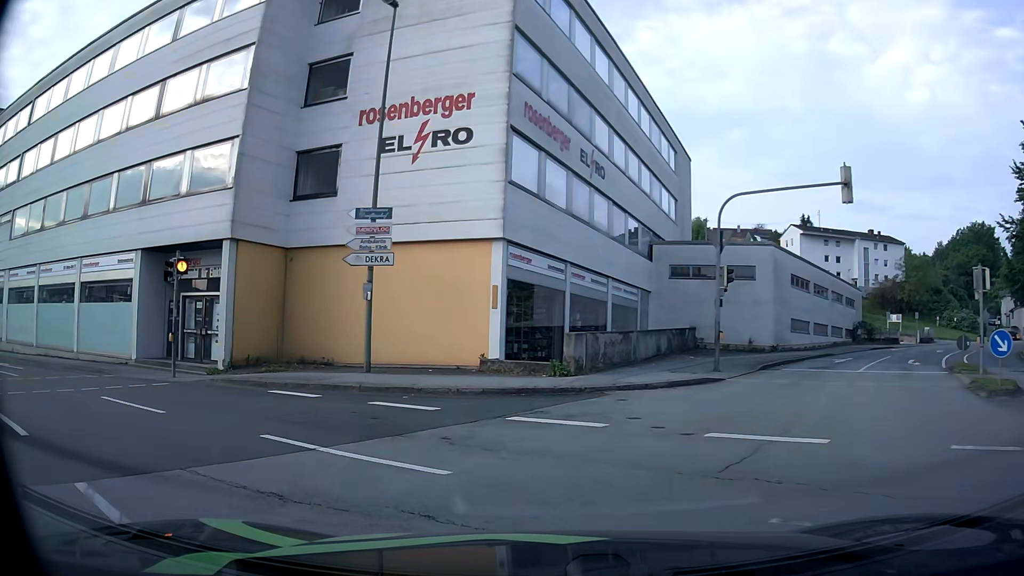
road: tertiary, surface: asphalt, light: Day
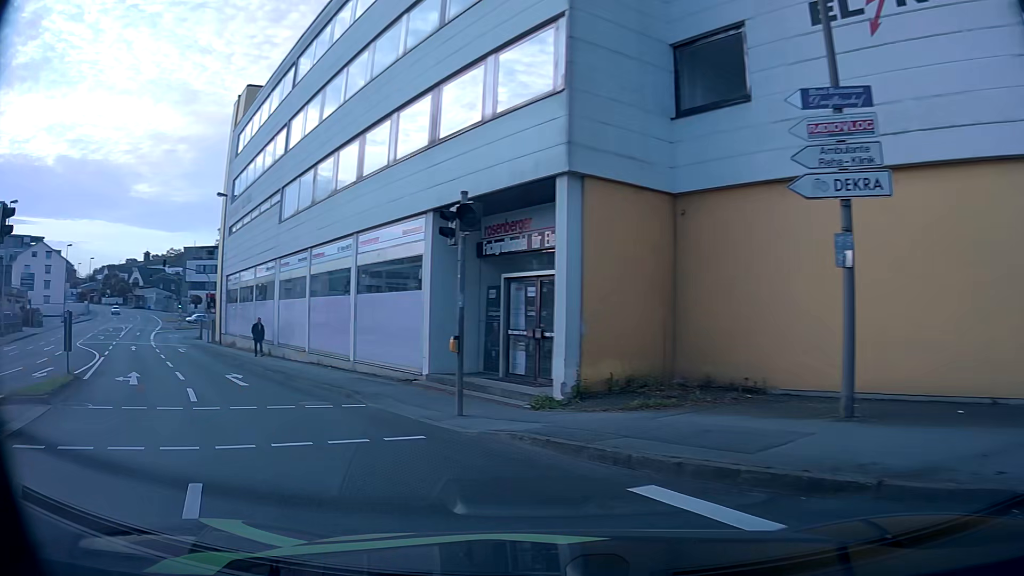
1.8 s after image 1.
(-2.2, +8.7) m; -32°
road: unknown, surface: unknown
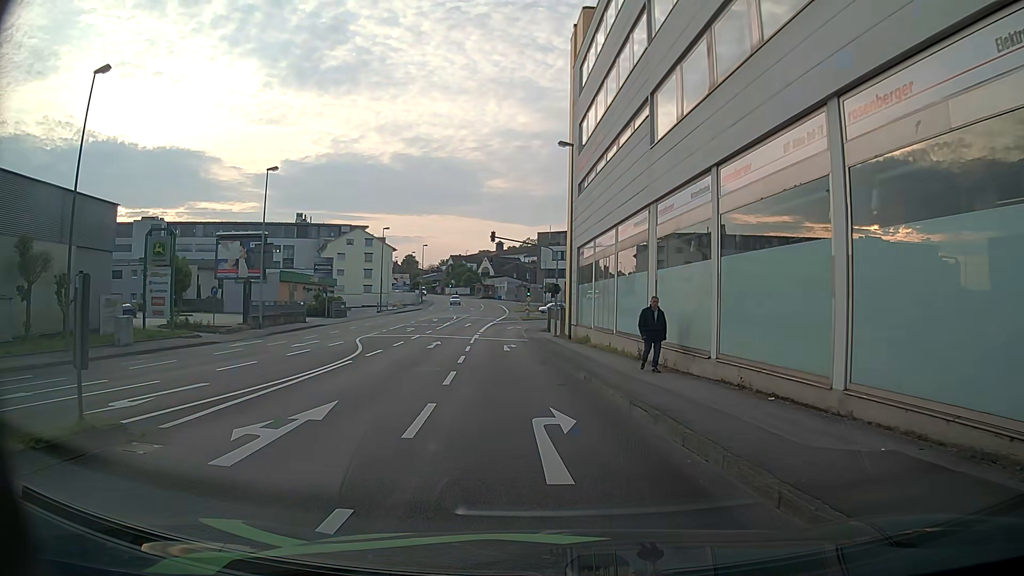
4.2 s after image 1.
(-3.9, +11.0) m; -32°
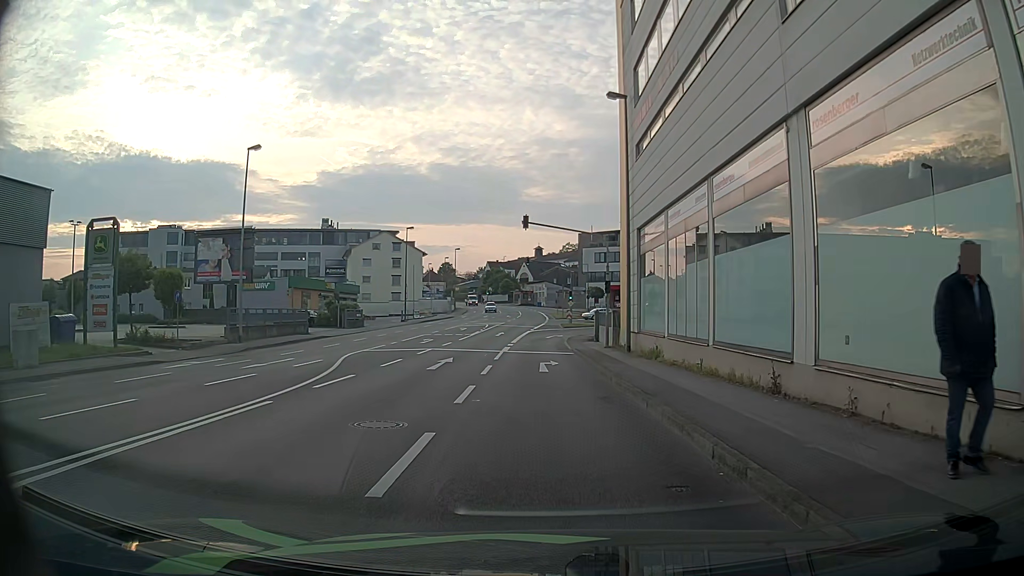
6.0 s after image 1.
(-0.3, +8.6) m; -4°
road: tertiary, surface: asphalt
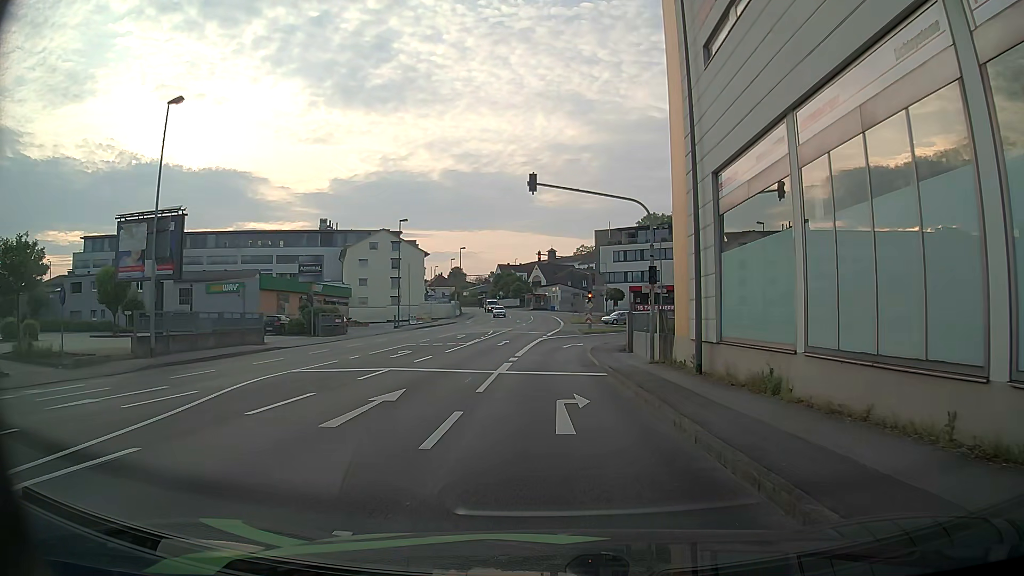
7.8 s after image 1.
(0.0, +10.0) m; 0°
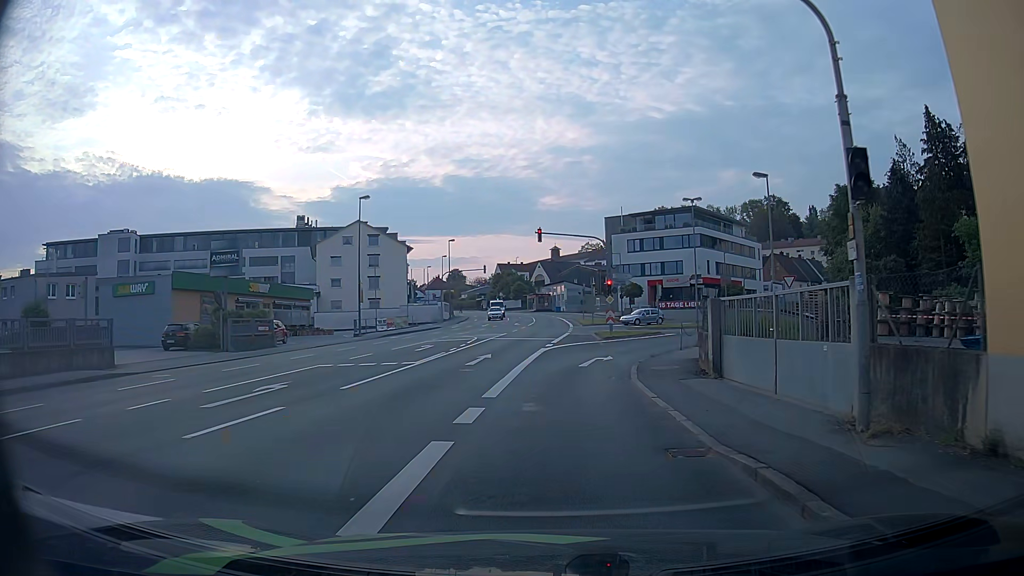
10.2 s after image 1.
(-0.1, +15.0) m; 0°
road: tertiary_link
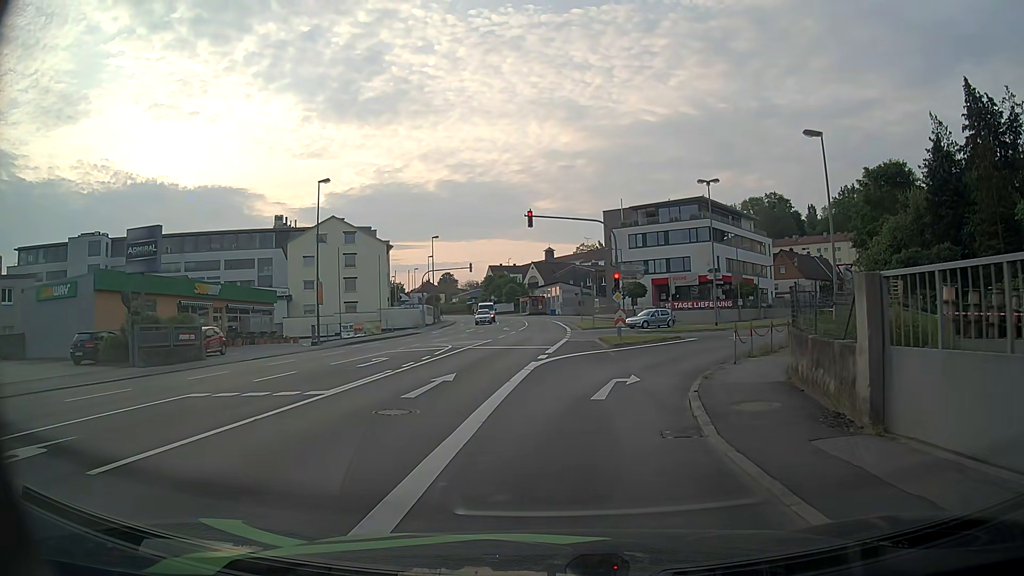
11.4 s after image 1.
(-0.1, +8.1) m; 0°
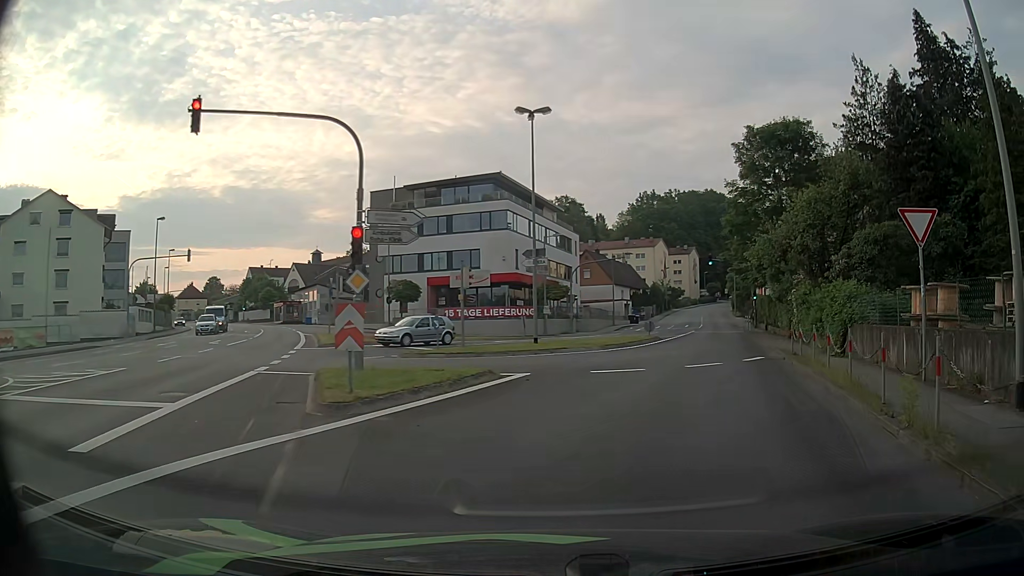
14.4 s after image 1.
(+2.0, +18.6) m; +19°
(+1, +10) (+4, +20) (+6, +29) (+9, +39) (+12, +48) (+14, +58) (+17, +68) (+19, +78) (+21, +87) (+24, +97) m
